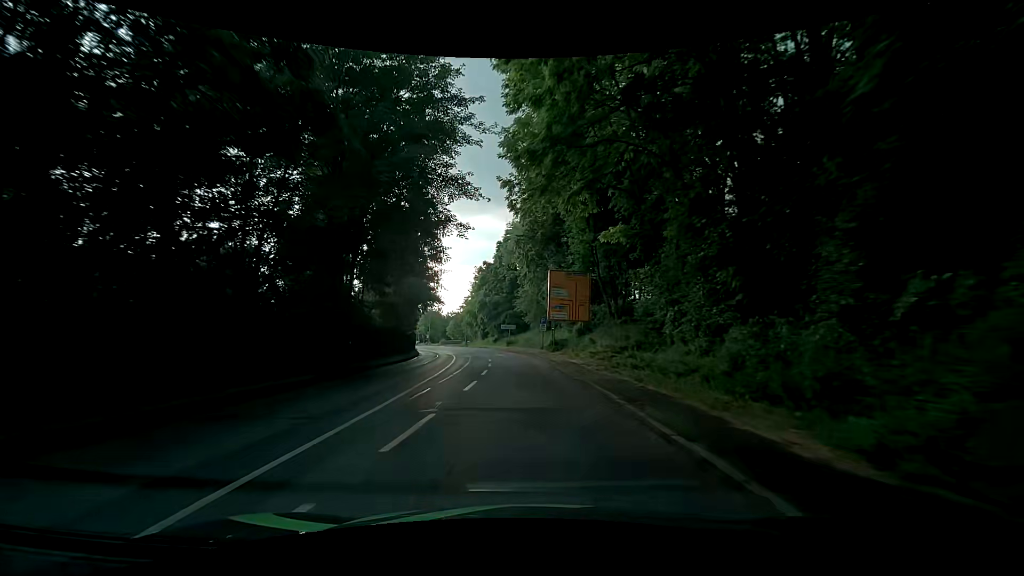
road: primary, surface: asphalt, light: Day
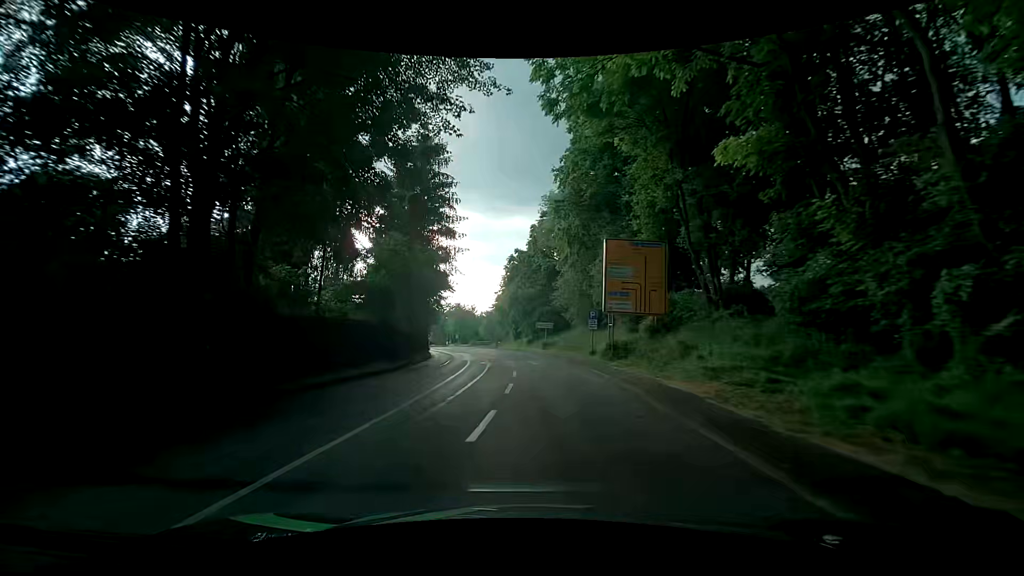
(-0.4, +12.5) m; -4°
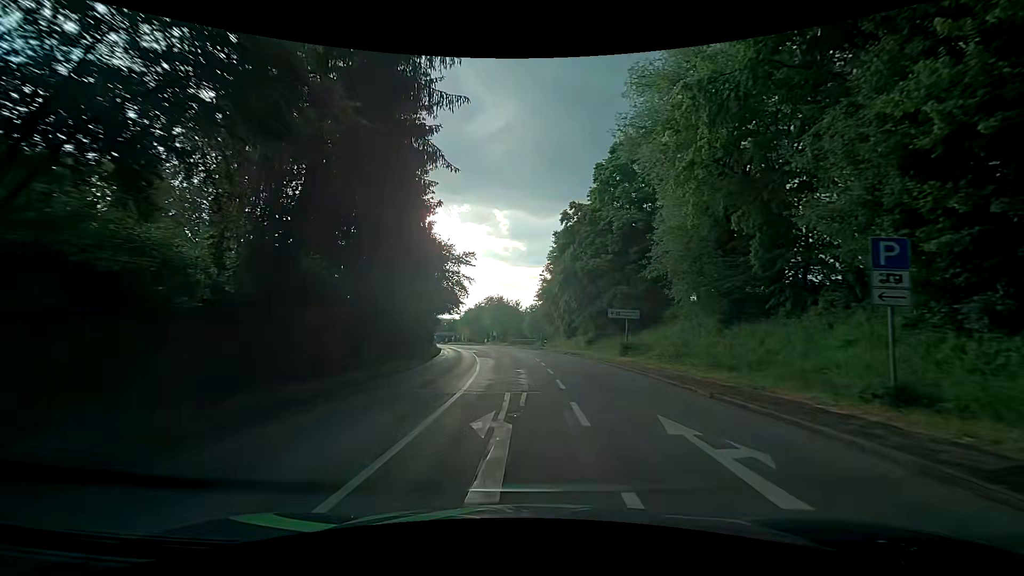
(-1.3, +23.3) m; -5°
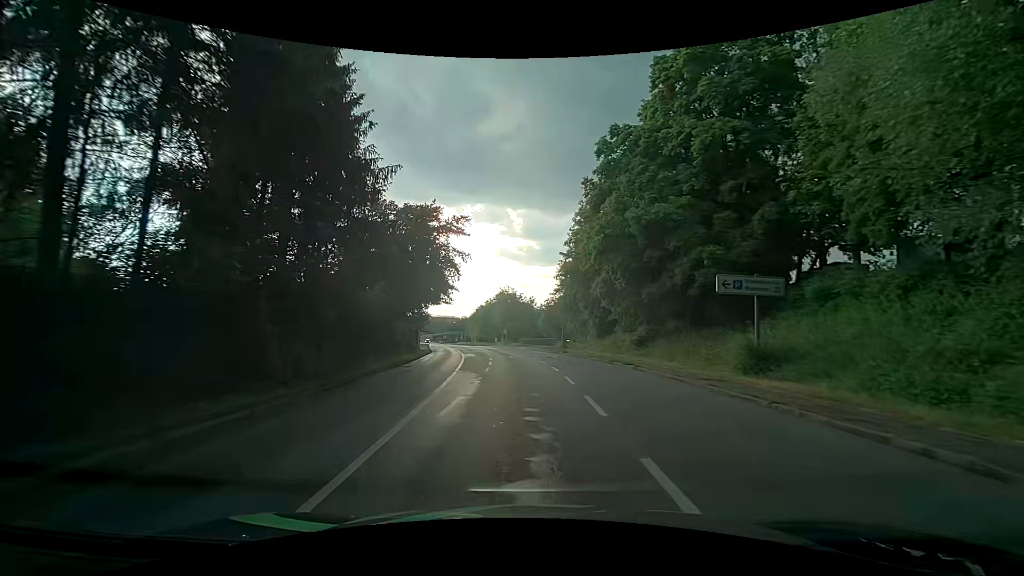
(-0.2, +17.0) m; -2°
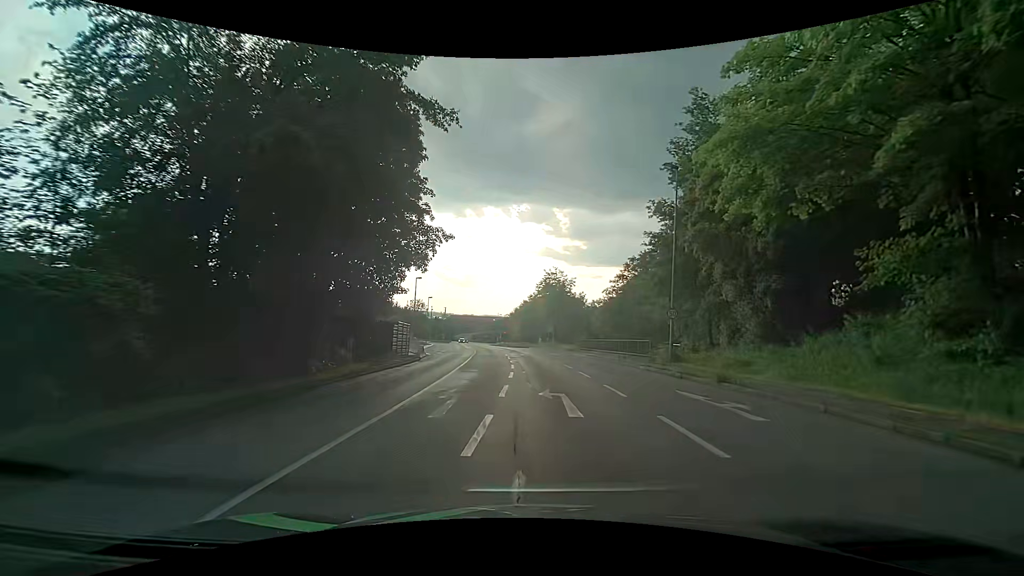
(-1.0, +26.6) m; -4°
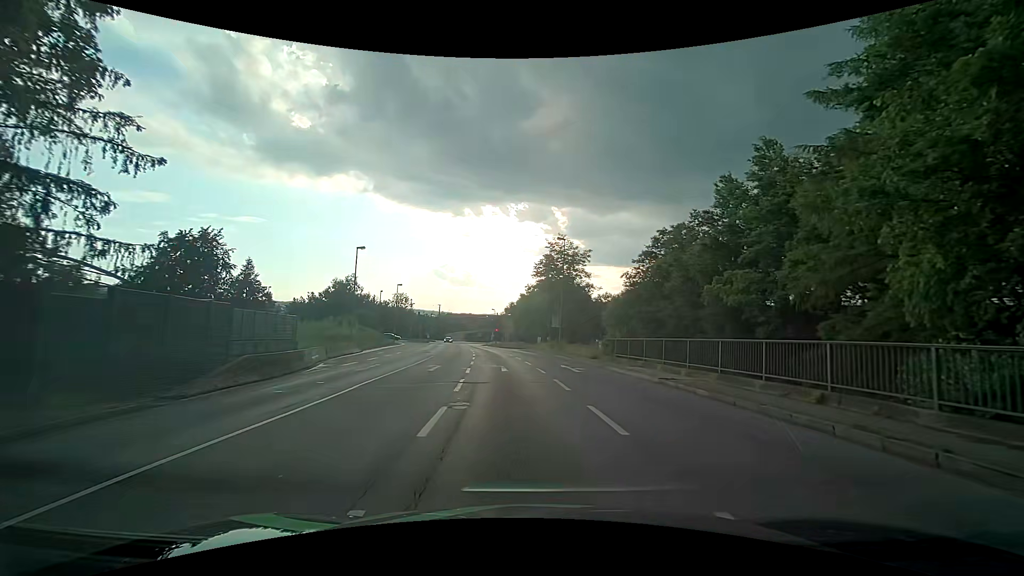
(0.0, +22.8) m; 0°
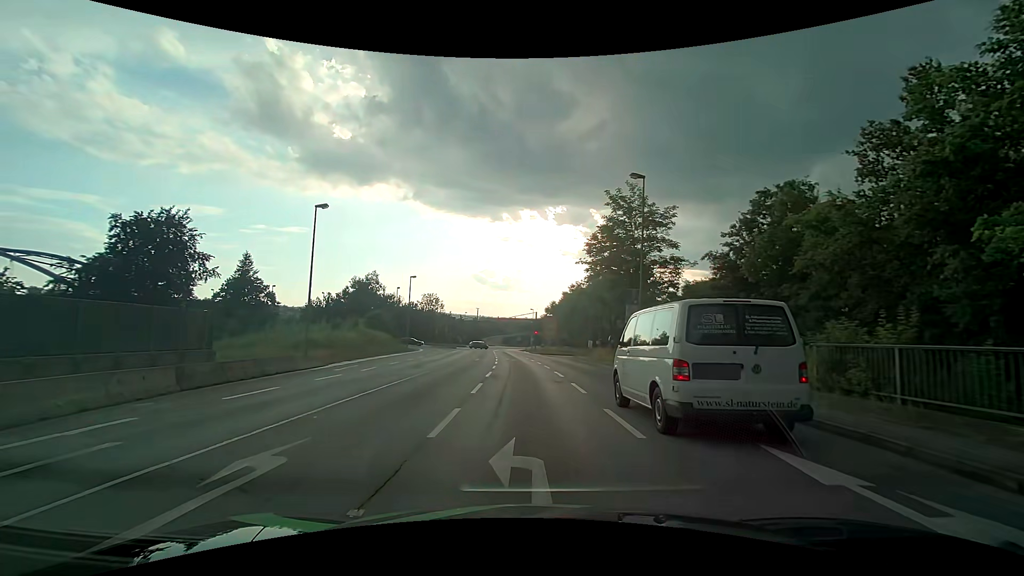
(-1.1, +18.1) m; -6°
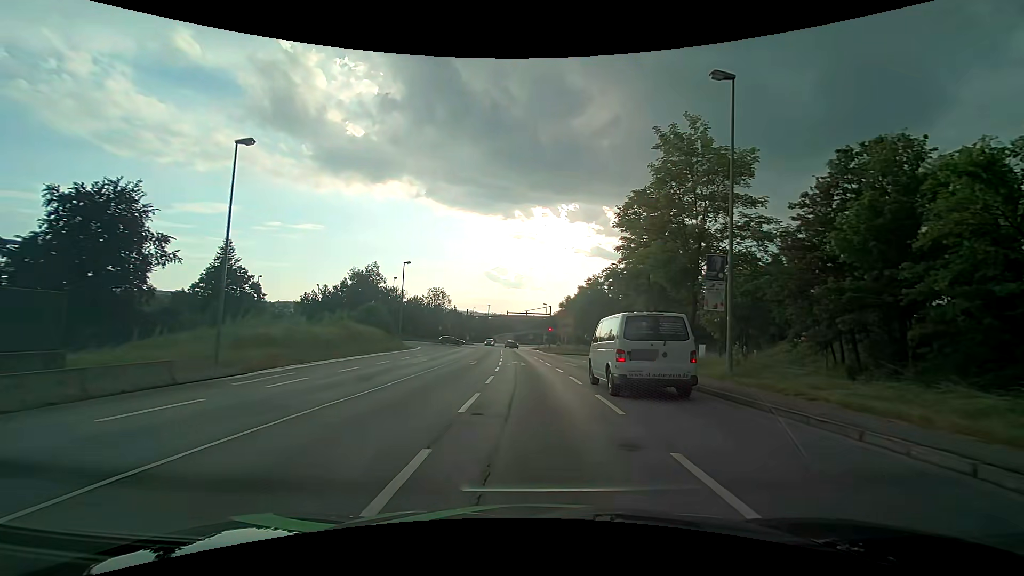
(-0.1, +10.1) m; -1°
(0, +10) (0, +20) (-1, +30) (-1, +40) (-2, +50) (-2, +60) (-3, +70) (-3, +80) (-6, +89) (-14, +95) m
